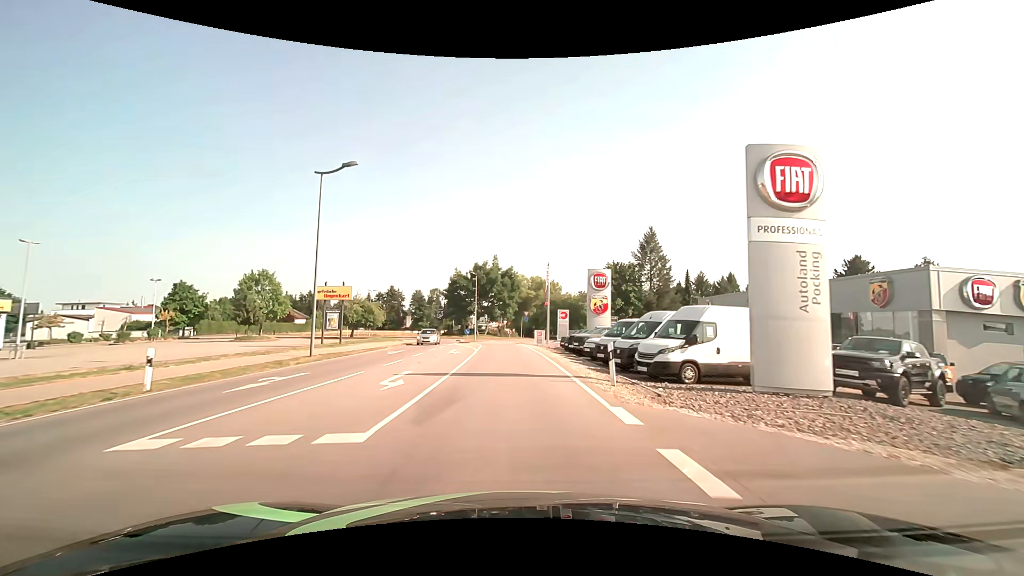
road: secondary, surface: asphalt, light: Day
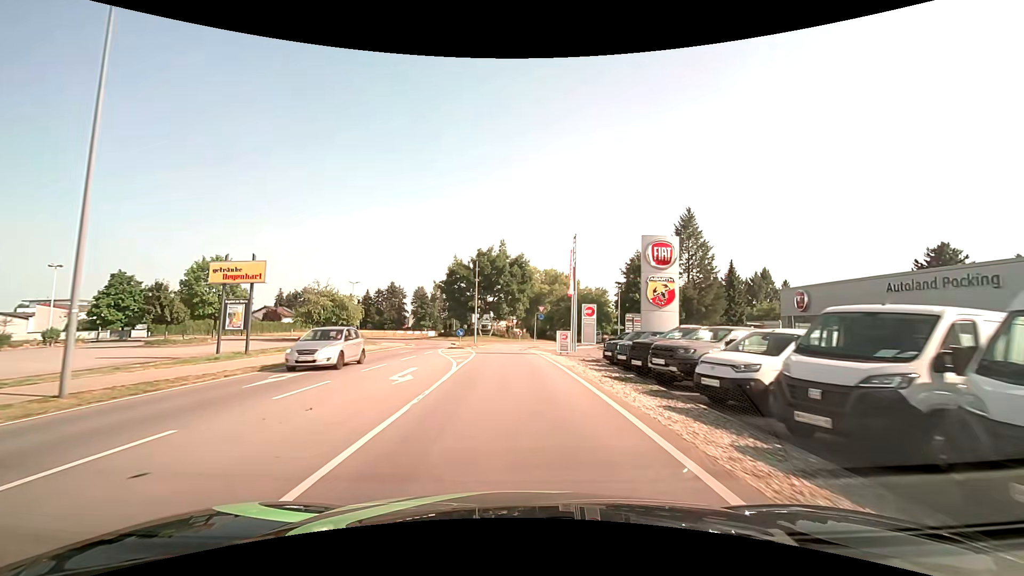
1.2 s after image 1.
(-0.2, +15.3) m; -1°
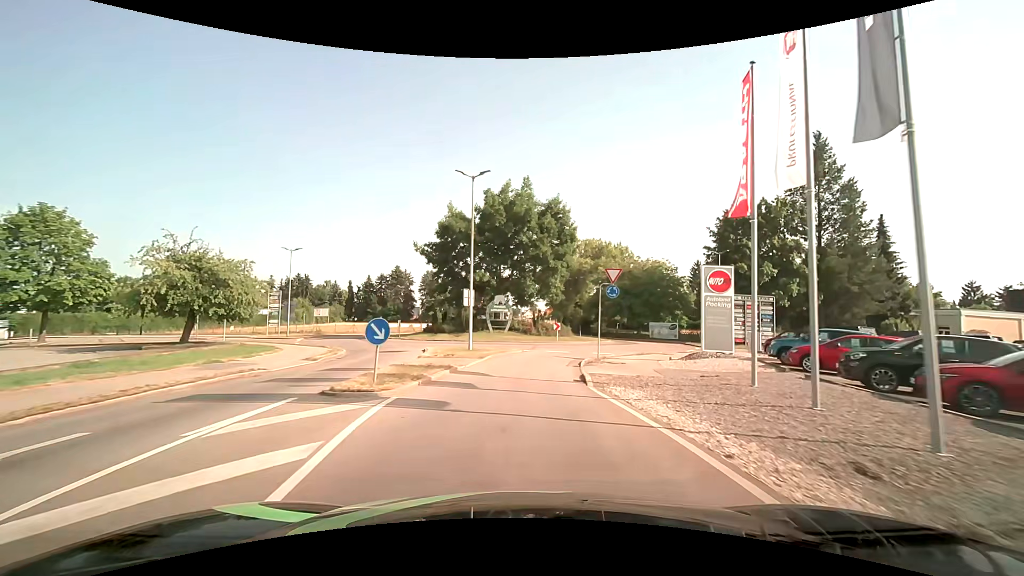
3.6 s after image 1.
(-0.6, +27.6) m; -2°
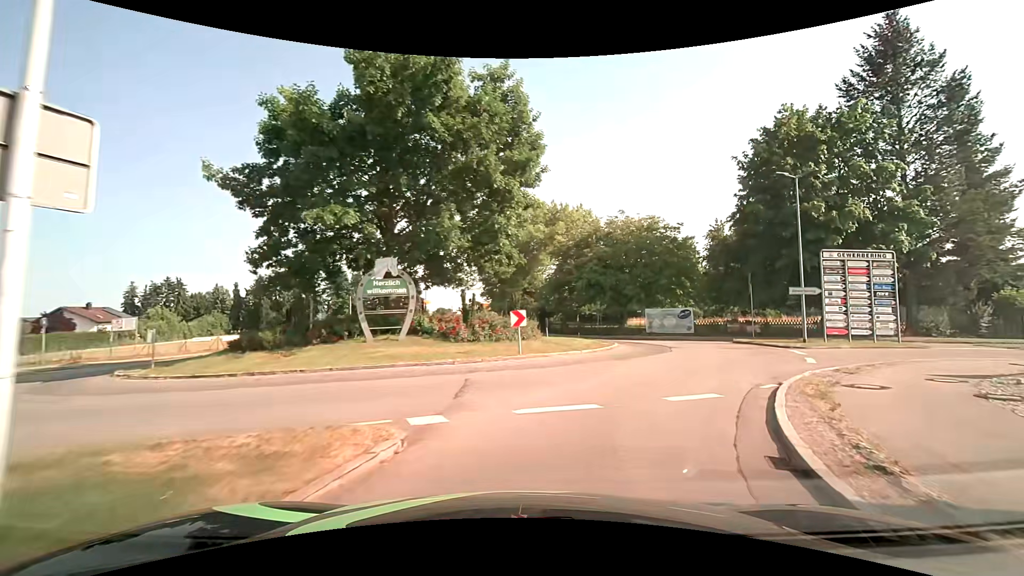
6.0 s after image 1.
(+0.4, +21.6) m; +7°
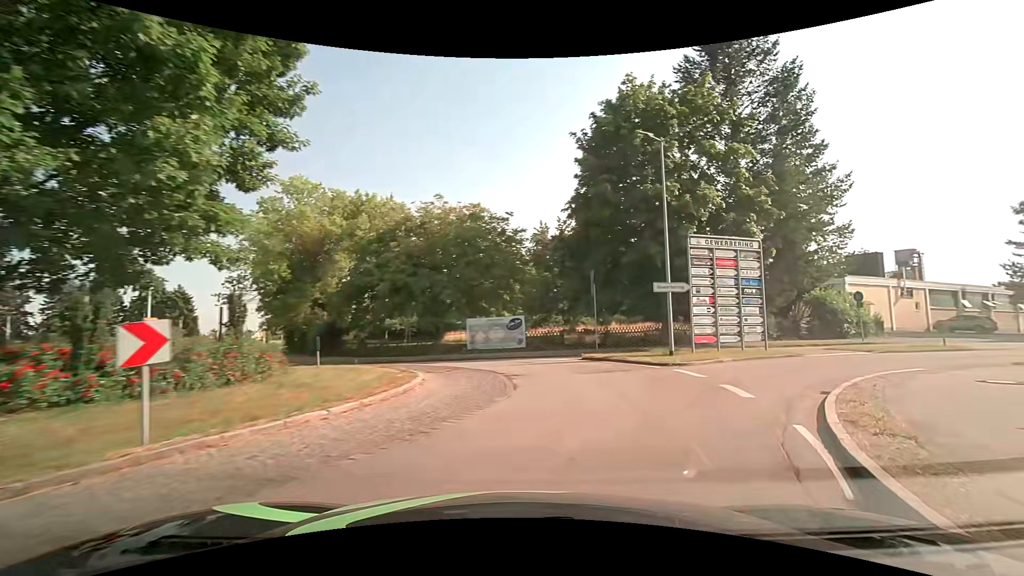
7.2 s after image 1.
(+1.4, +9.0) m; +20°
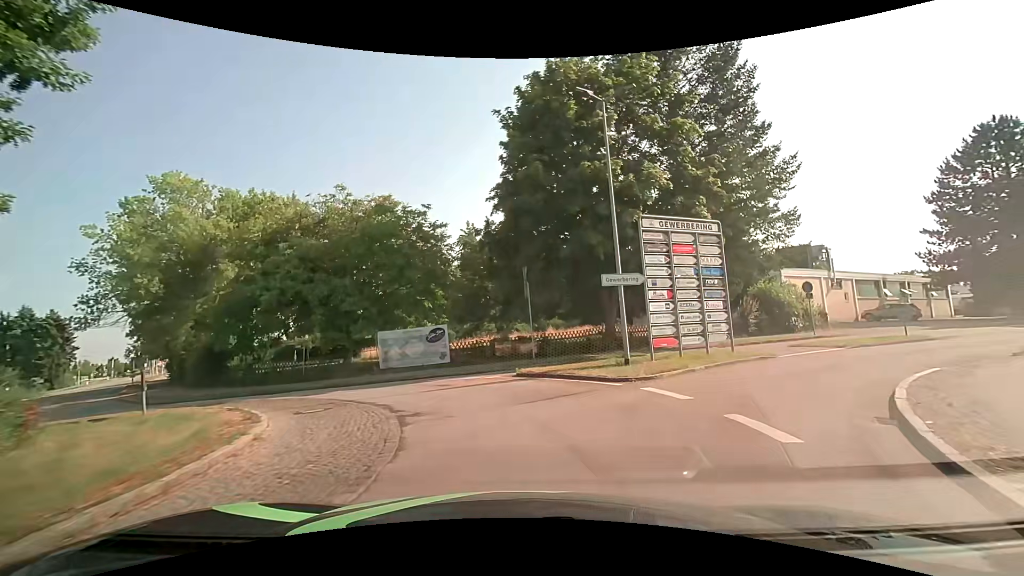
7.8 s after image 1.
(+0.4, +4.2) m; +9°
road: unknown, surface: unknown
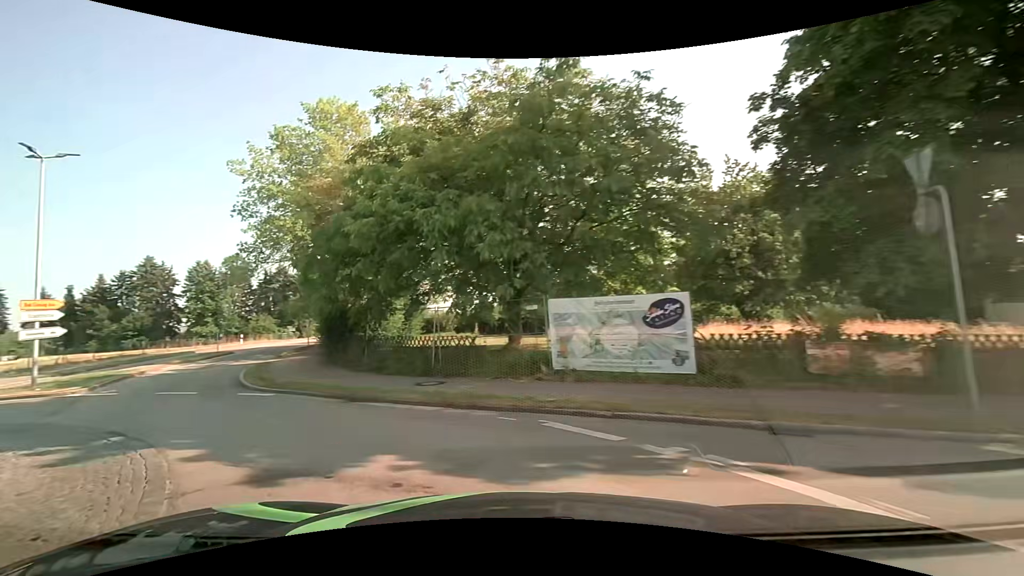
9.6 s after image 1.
(-1.6, +11.9) m; -23°
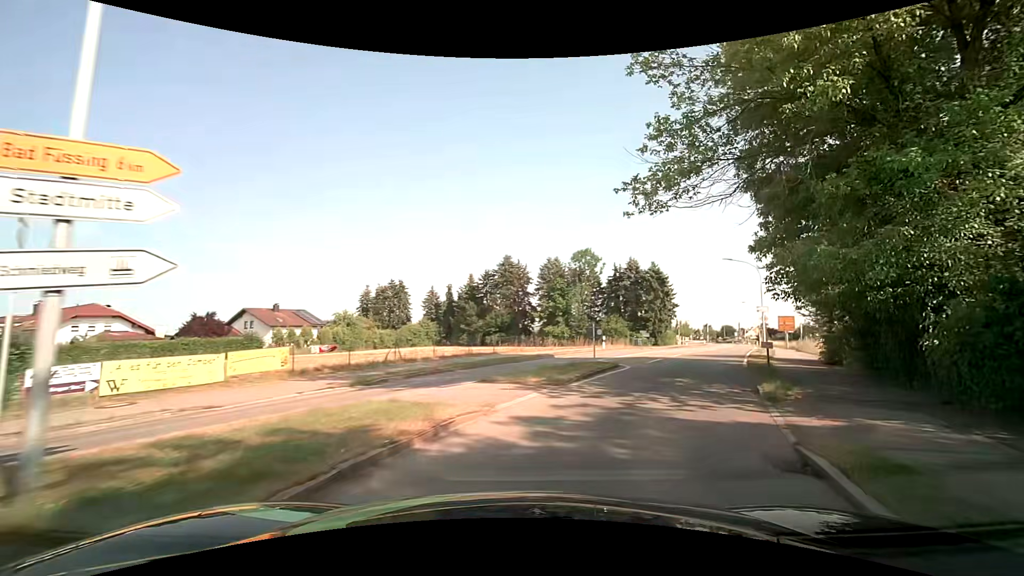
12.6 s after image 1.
(-10.3, +16.2) m; -39°
(+2, +10) (+6, +19) (+10, +28) (+15, +37) (+20, +46) (+24, +55) (+29, +63) (+33, +72) (+38, +81) (+42, +91) m
